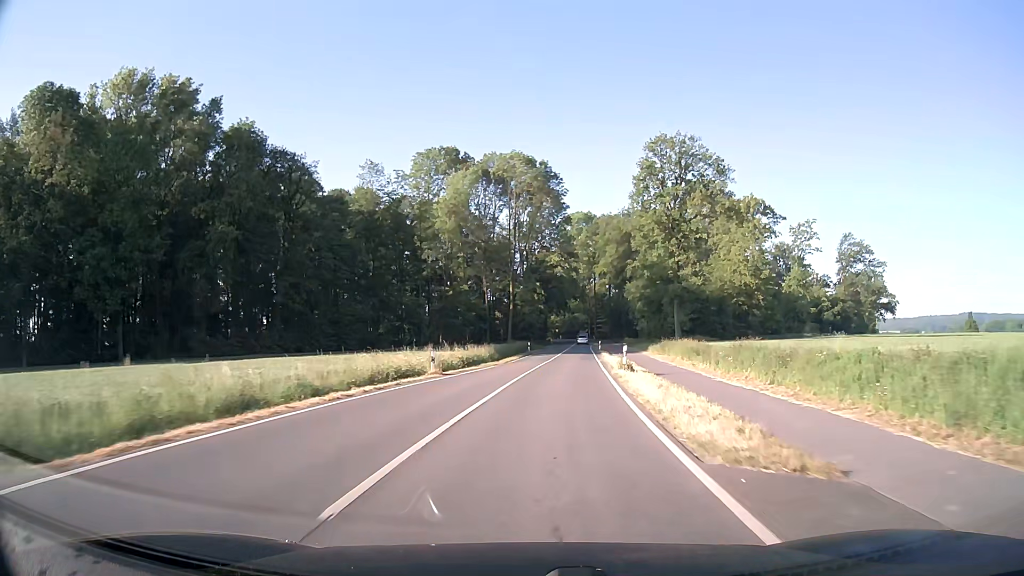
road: secondary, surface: asphalt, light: Day
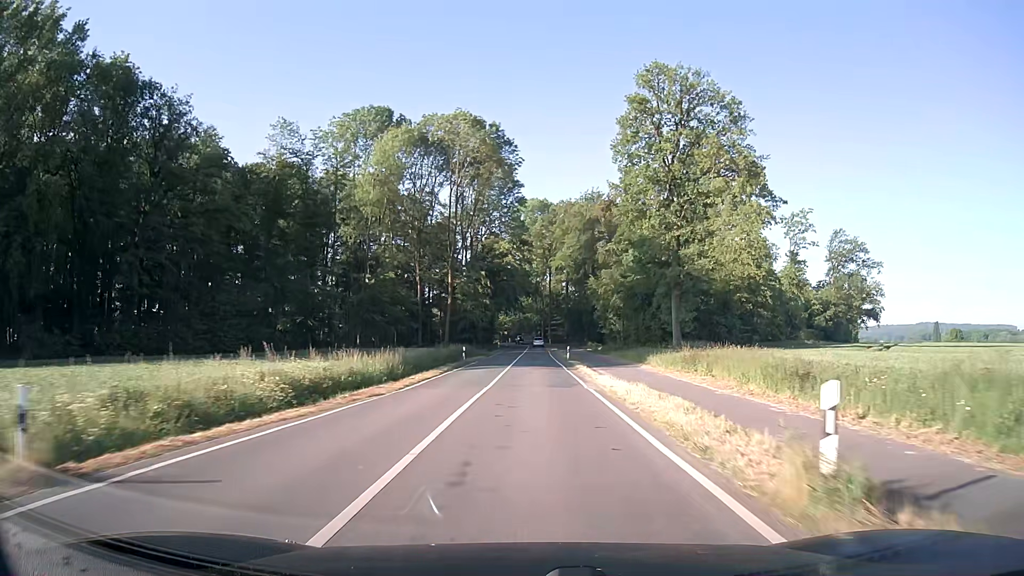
(+0.9, +21.8) m; +4°
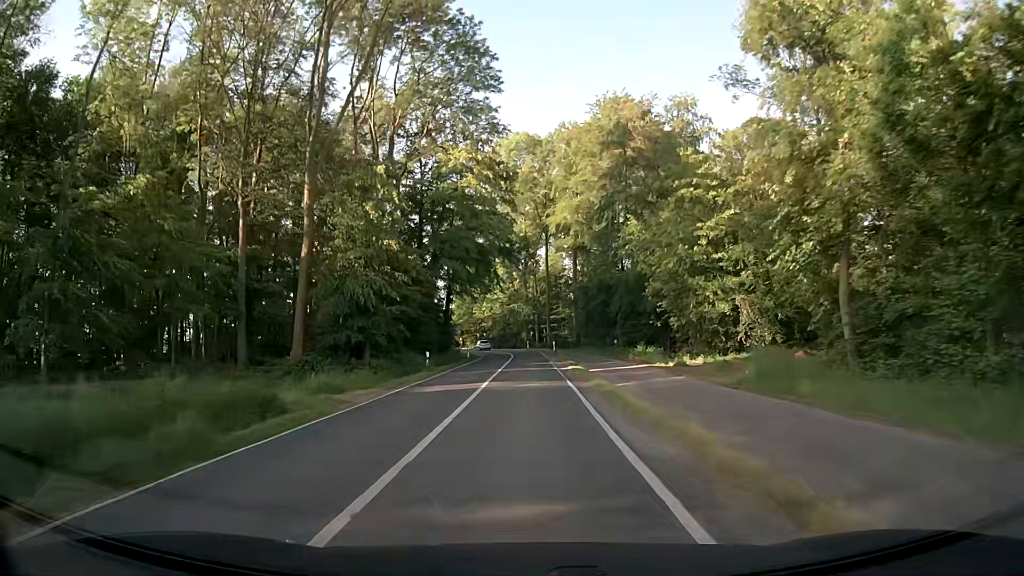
(+0.6, +54.5) m; 0°
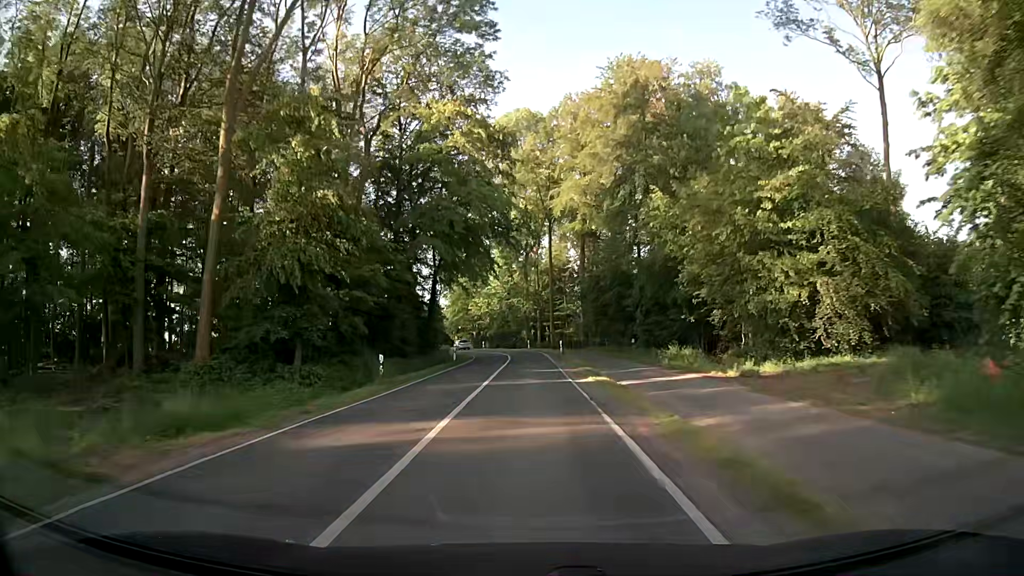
(+0.1, +10.9) m; 0°
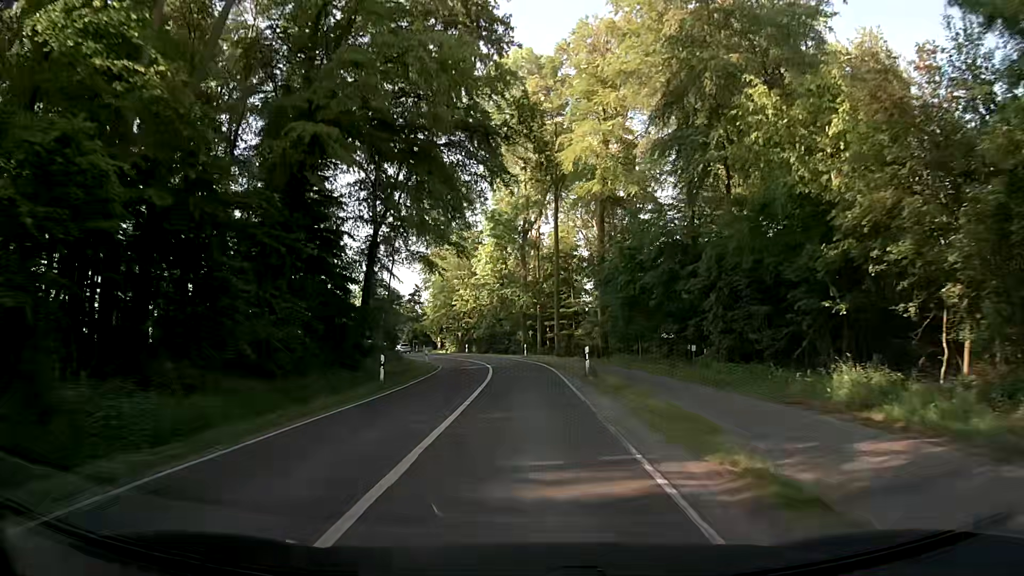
(+0.1, +21.8) m; 0°
